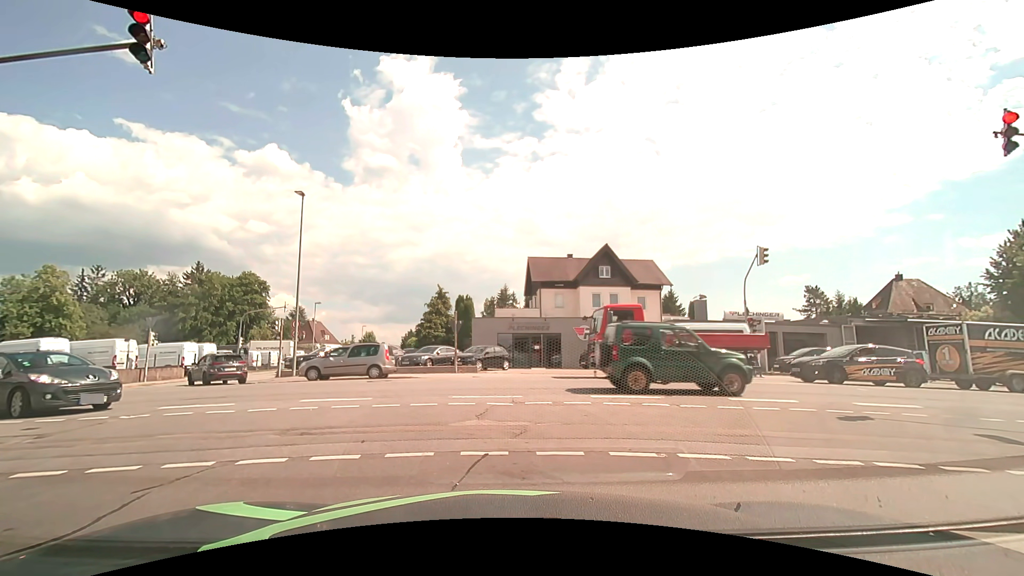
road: residential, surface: asphalt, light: Day
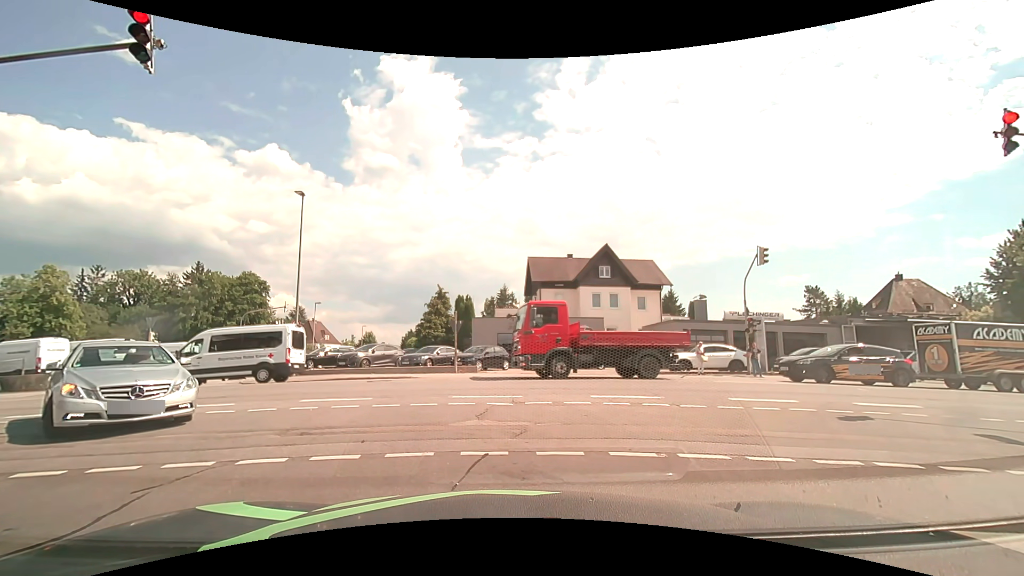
(0.0, 0.0) m; 0°
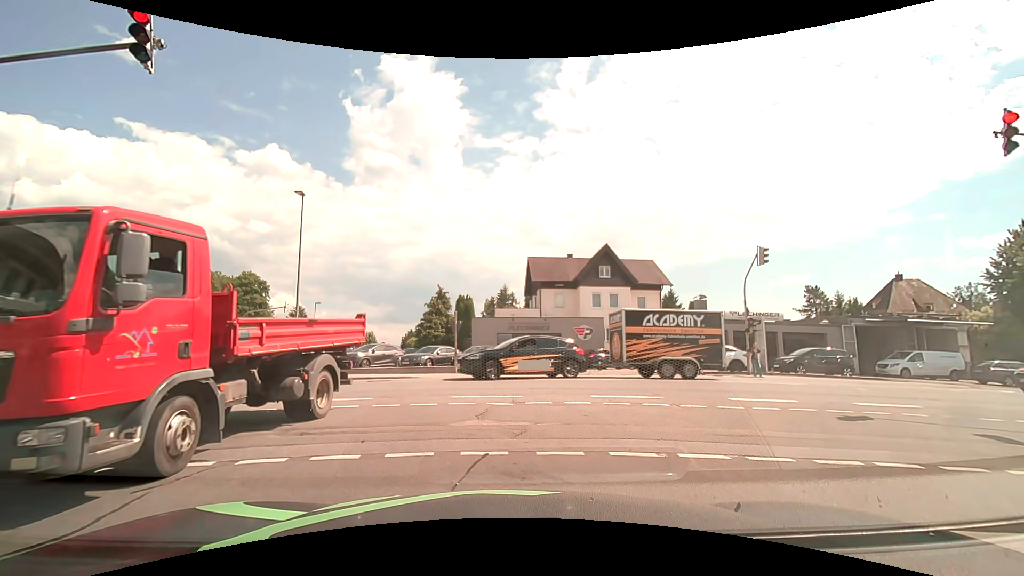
(0.0, 0.0) m; 0°
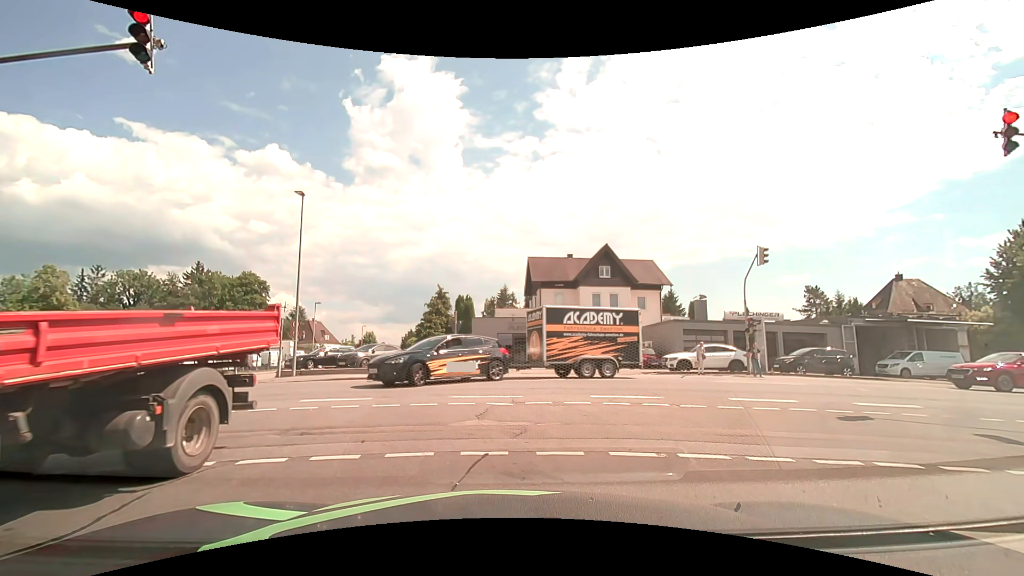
(0.0, 0.0) m; 0°
